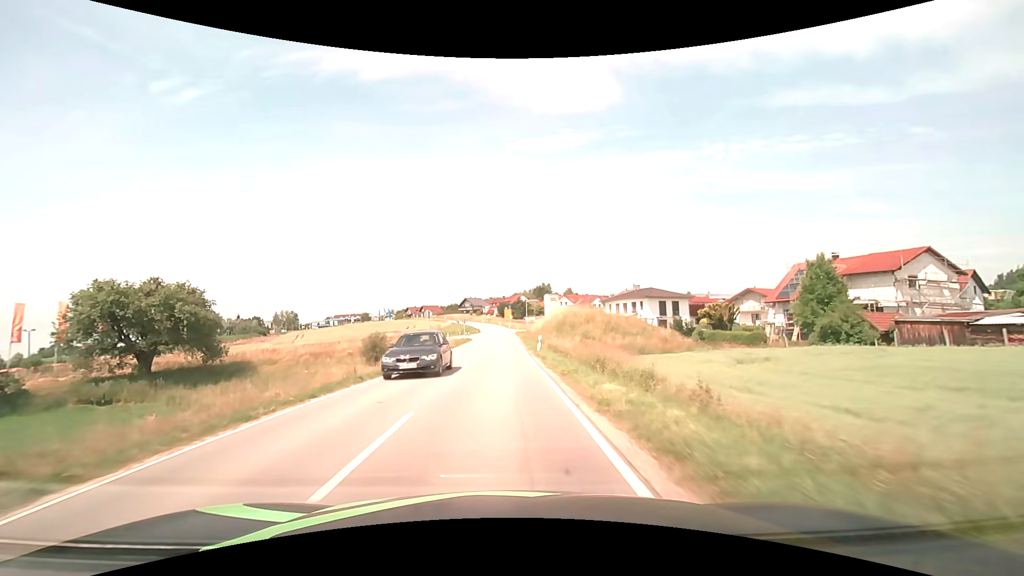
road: secondary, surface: asphalt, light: Day
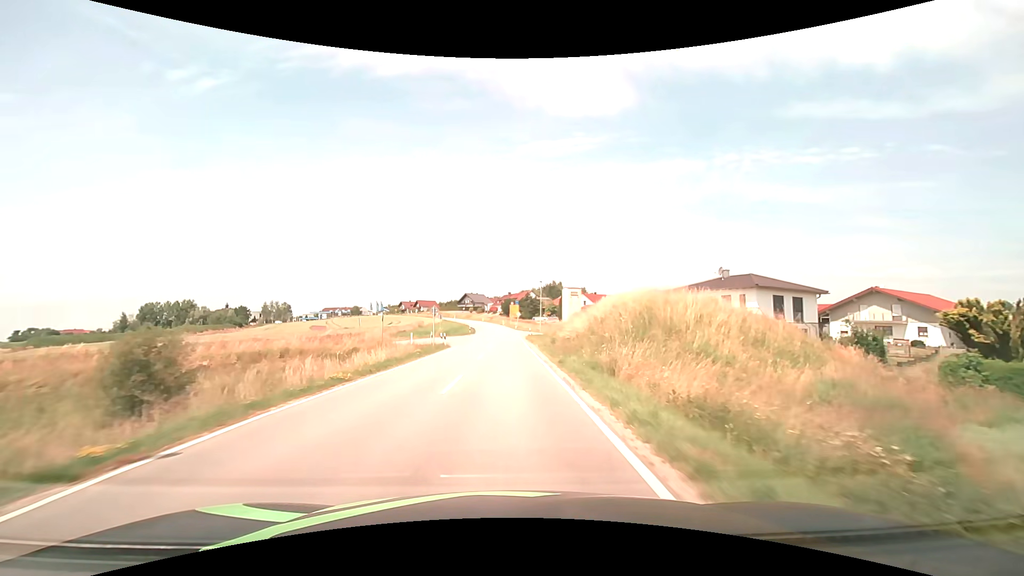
(-0.3, +31.2) m; -1°
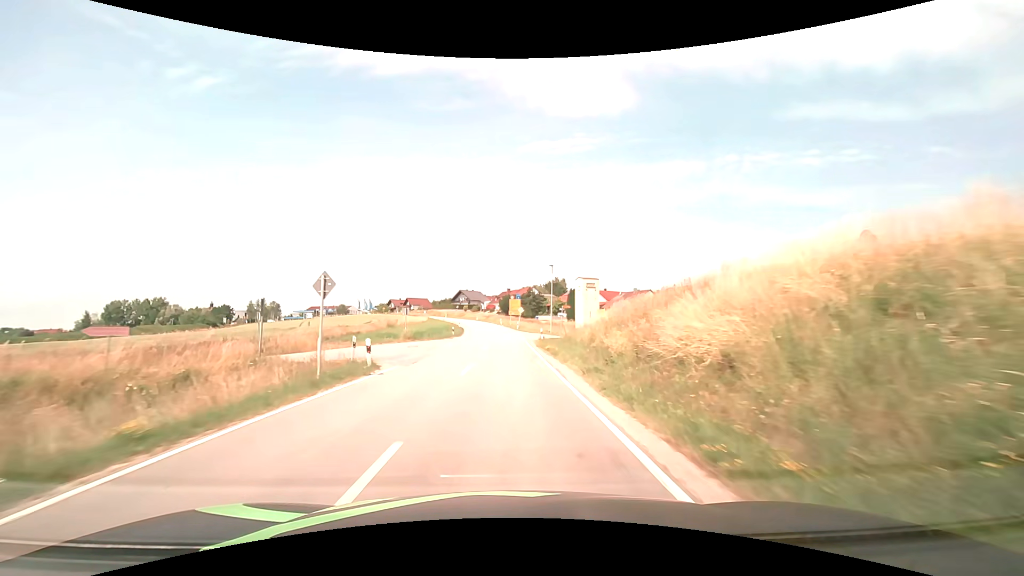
(0.0, +20.9) m; 0°
(0, +10) (0, +20) (0, +30) (0, +40) (0, +50) (-1, +60) (-2, +70) (-3, +80) (-4, +90) (-6, +100) m
